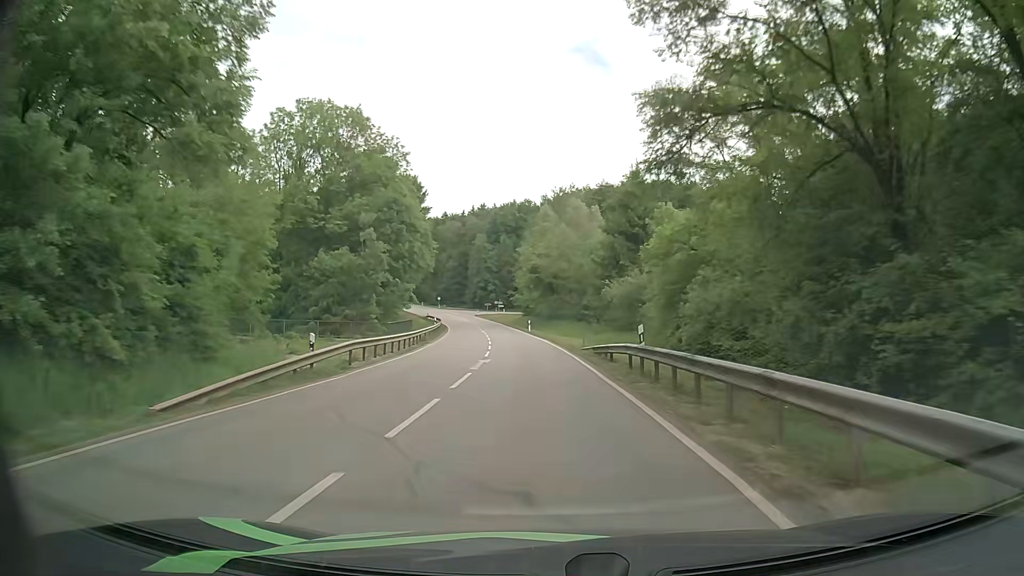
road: secondary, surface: asphalt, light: Day
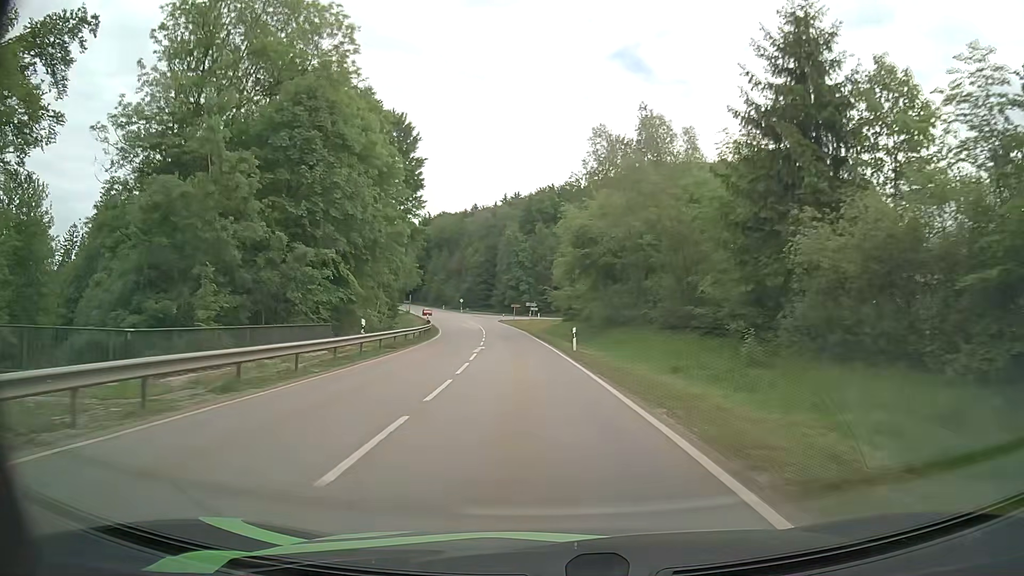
(-1.1, +32.7) m; -3°
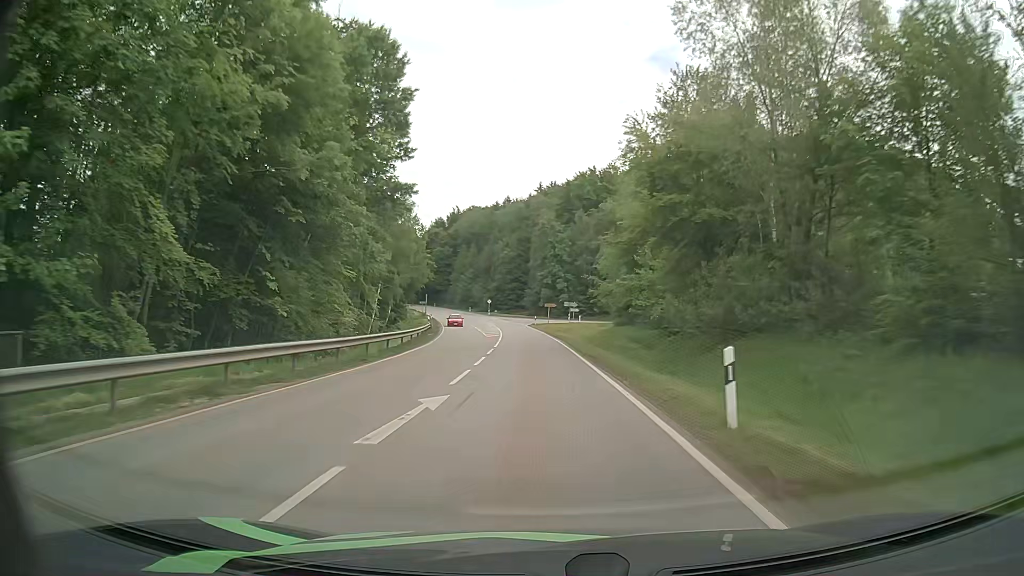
(-0.6, +21.4) m; -3°
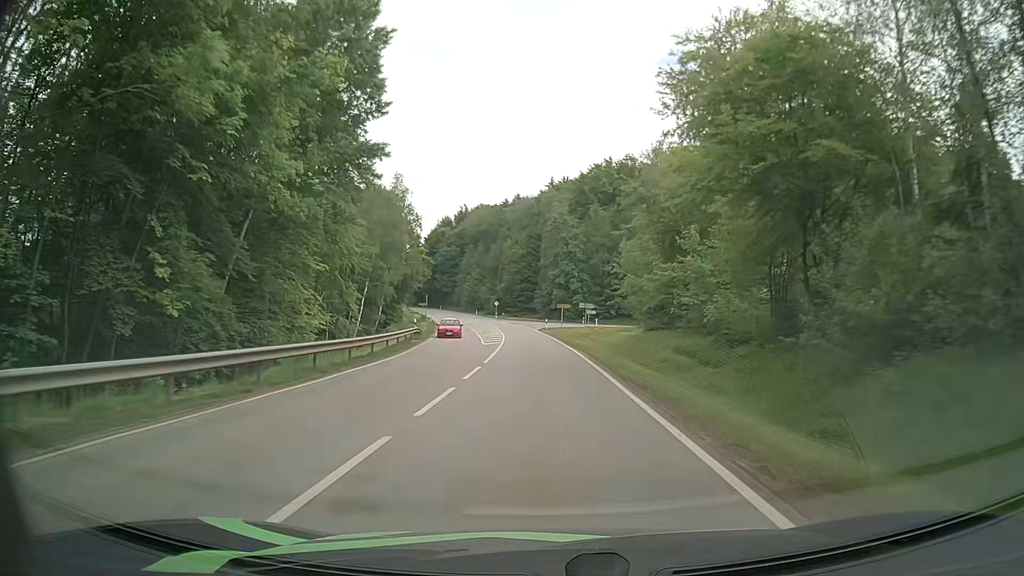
(-0.1, +10.5) m; -1°
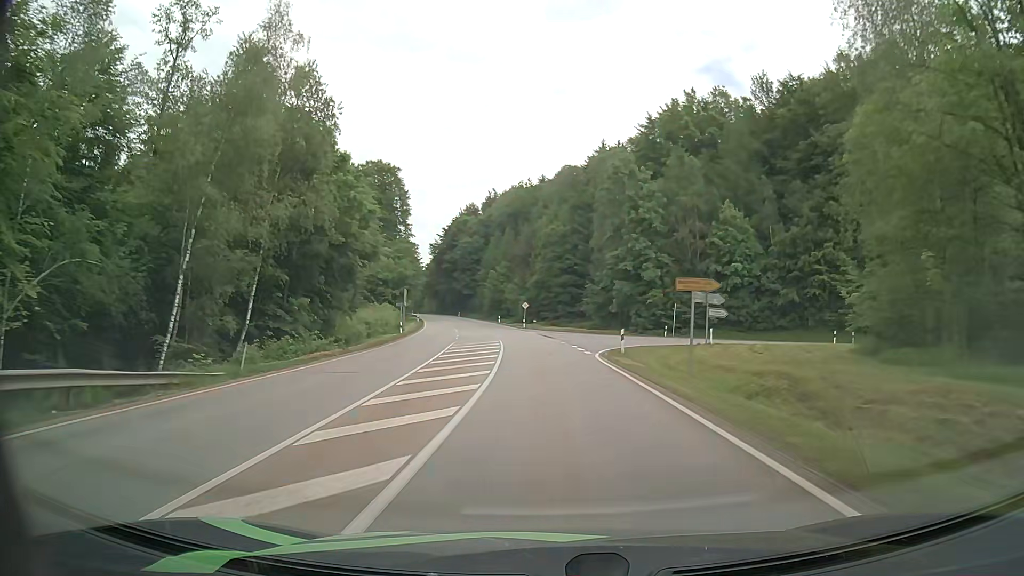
(-1.3, +41.8) m; -4°
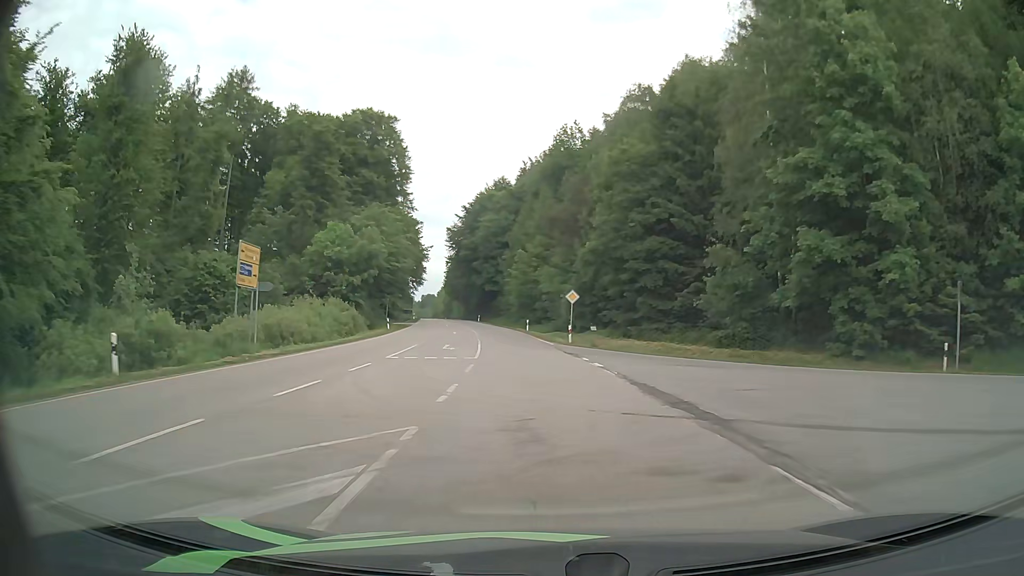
(-1.3, +41.0) m; -4°
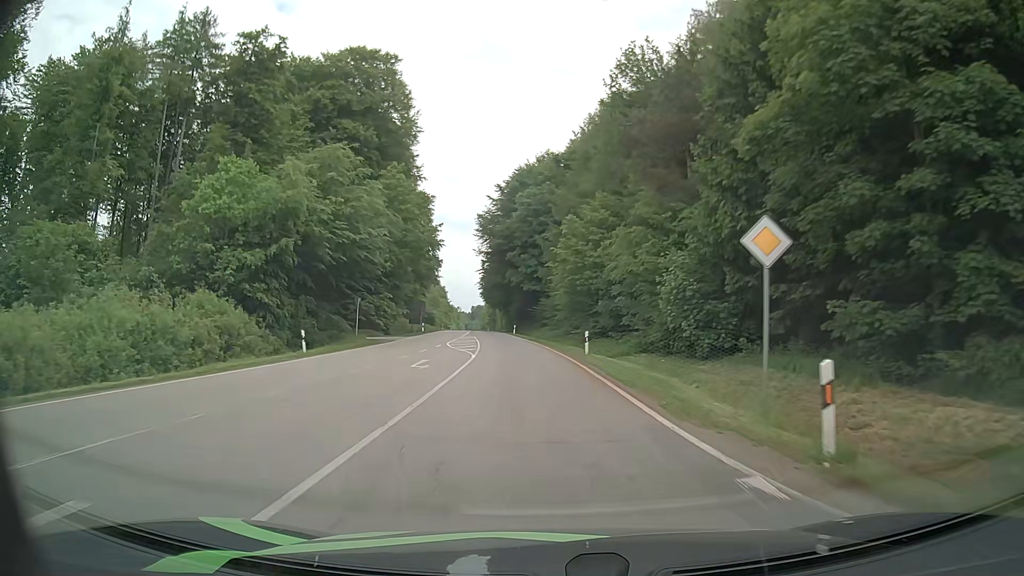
(-1.0, +30.0) m; -4°
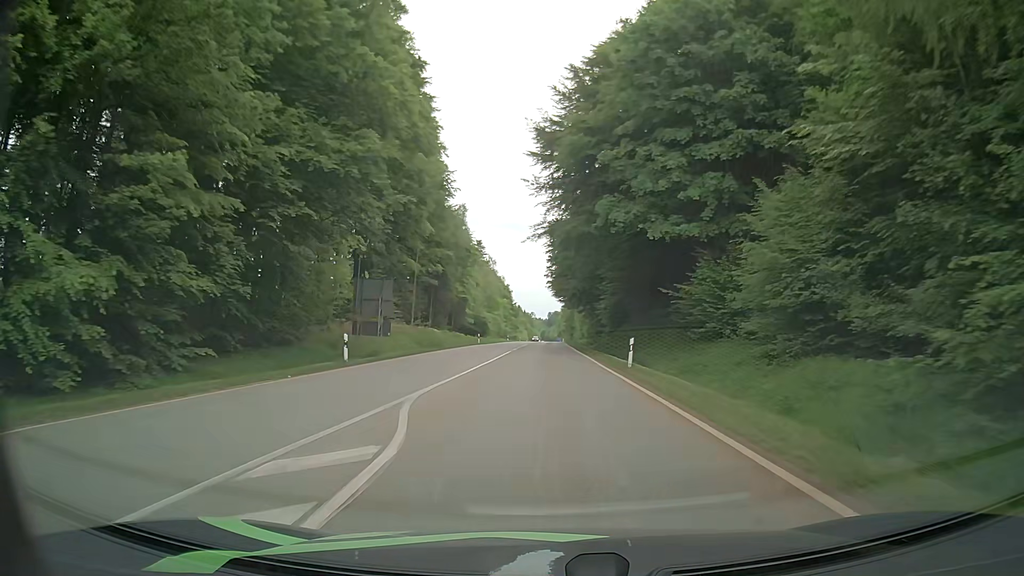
(-3.7, +50.3) m; -7°
(0, +10) (0, +20) (0, +30) (0, +40) (0, +50) (0, +60) (0, +70) (0, +80) (0, +90) (0, +100) m
